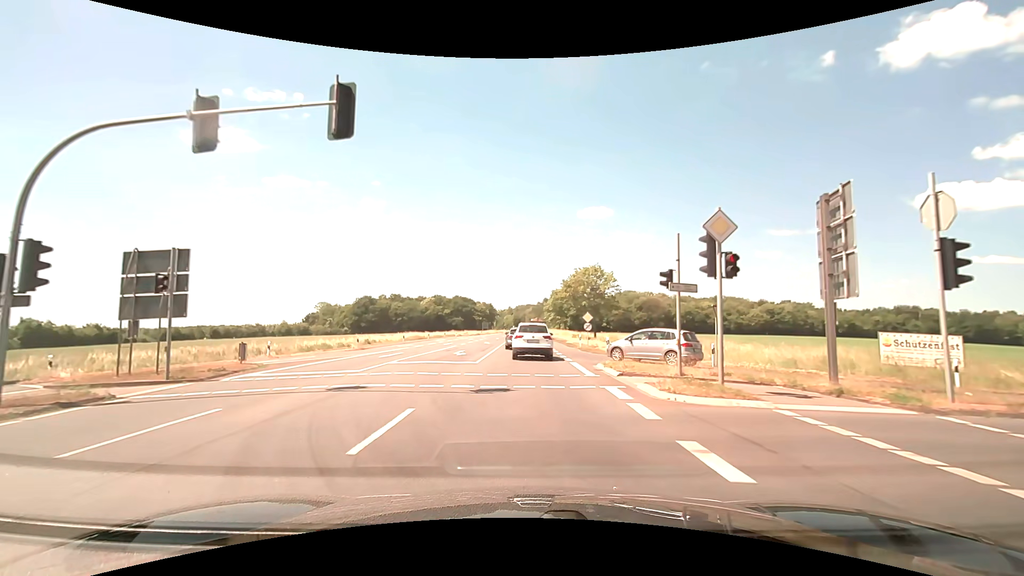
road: primary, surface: asphalt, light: Day
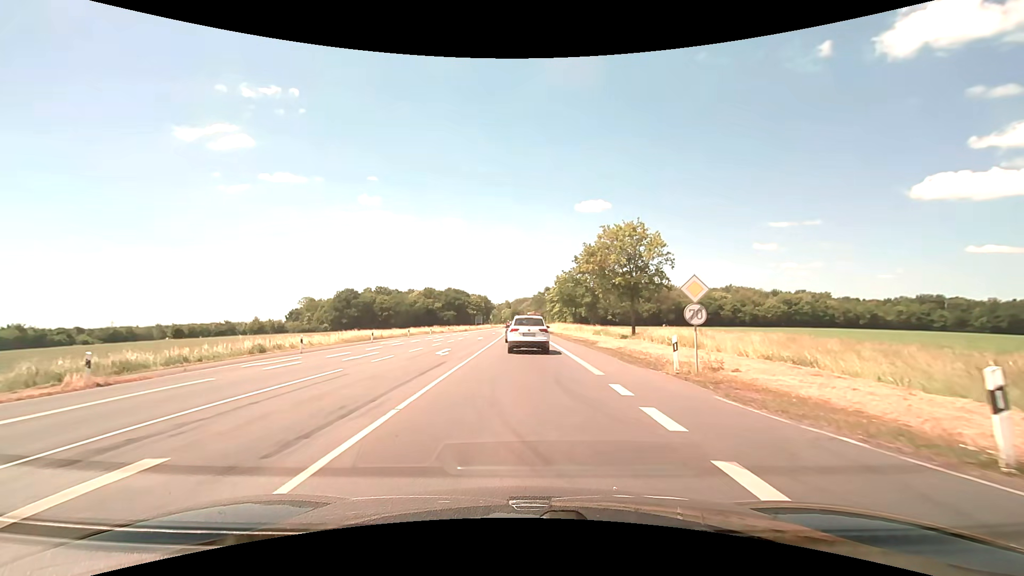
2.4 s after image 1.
(0.0, +25.2) m; 0°
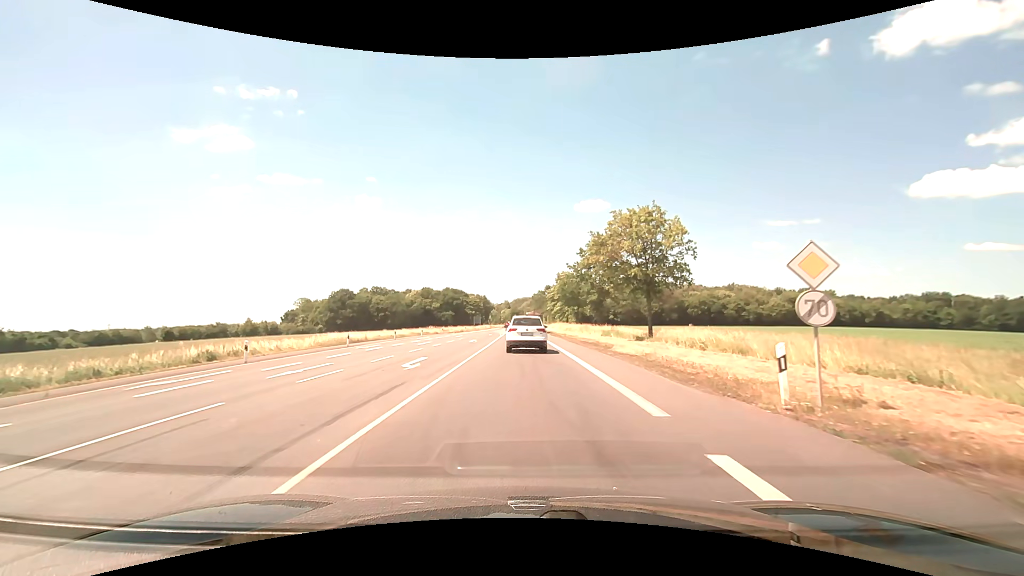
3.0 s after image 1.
(0.0, +6.0) m; 0°
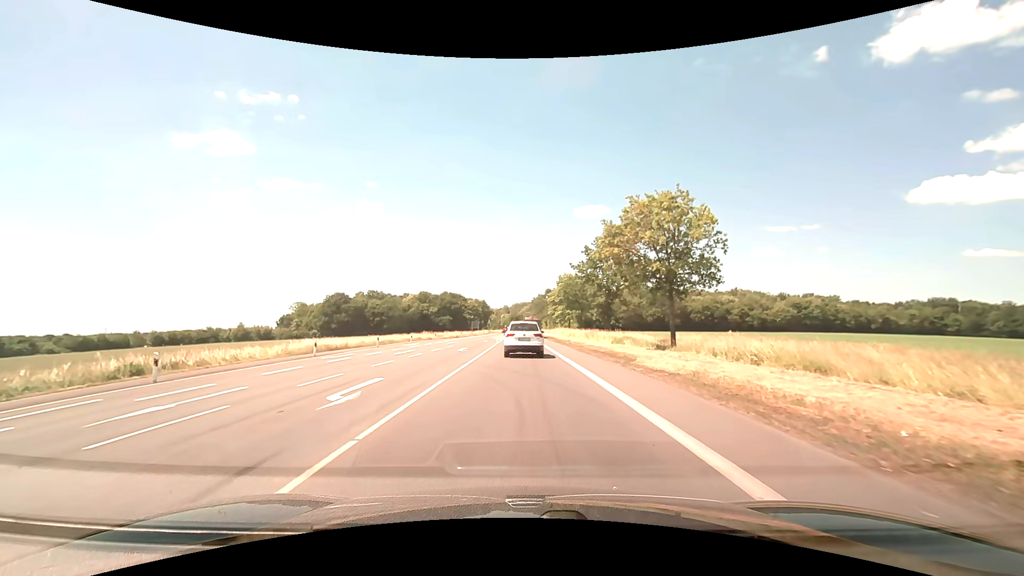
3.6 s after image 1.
(0.0, +5.9) m; 0°
(0, +10) (0, +20) (0, +30) (0, +40) (0, +50) (0, +60) (-1, +70) (-1, +80) (-1, +90) (-1, +100) m
